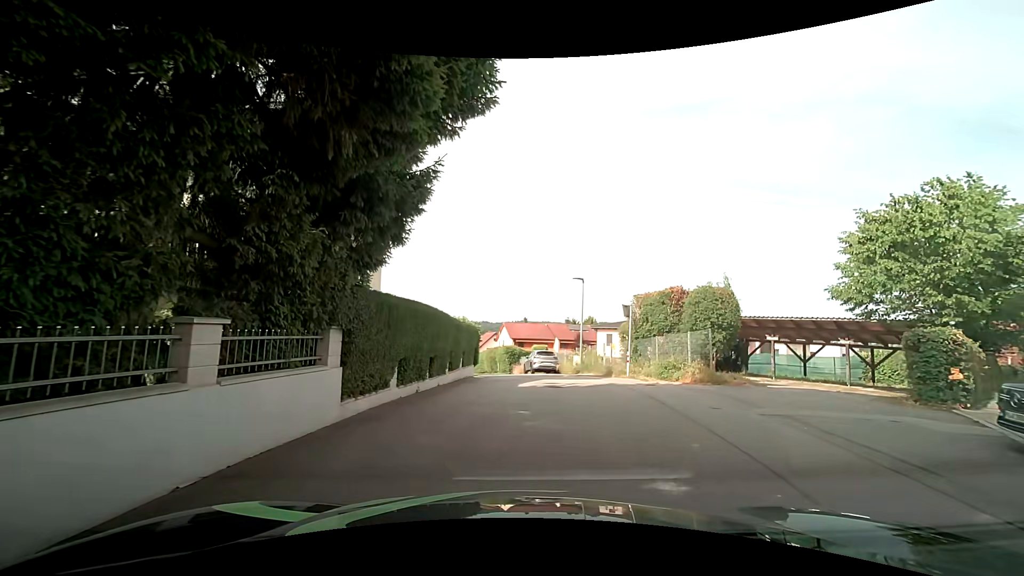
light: Day
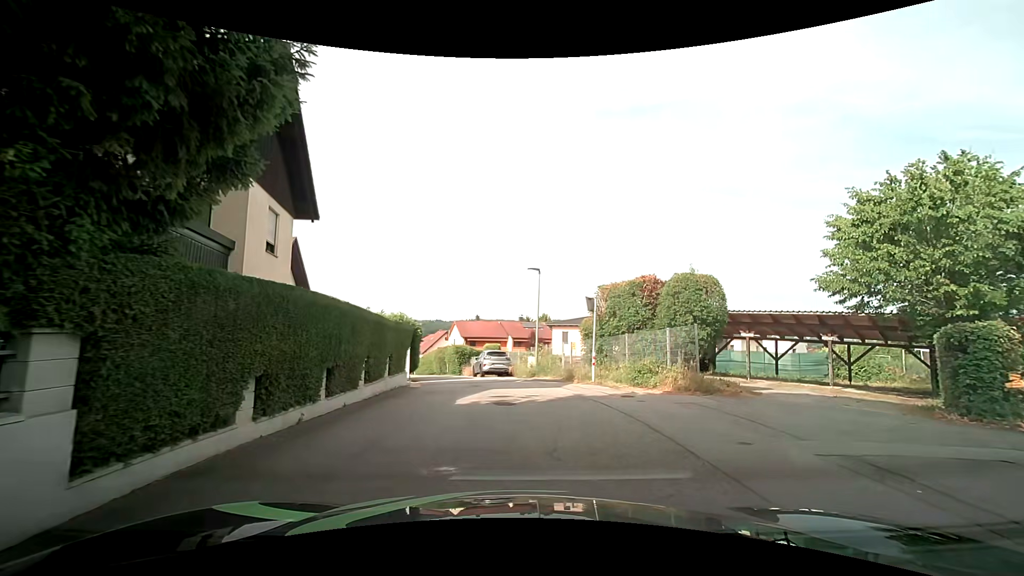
(+0.2, +3.6) m; +7°
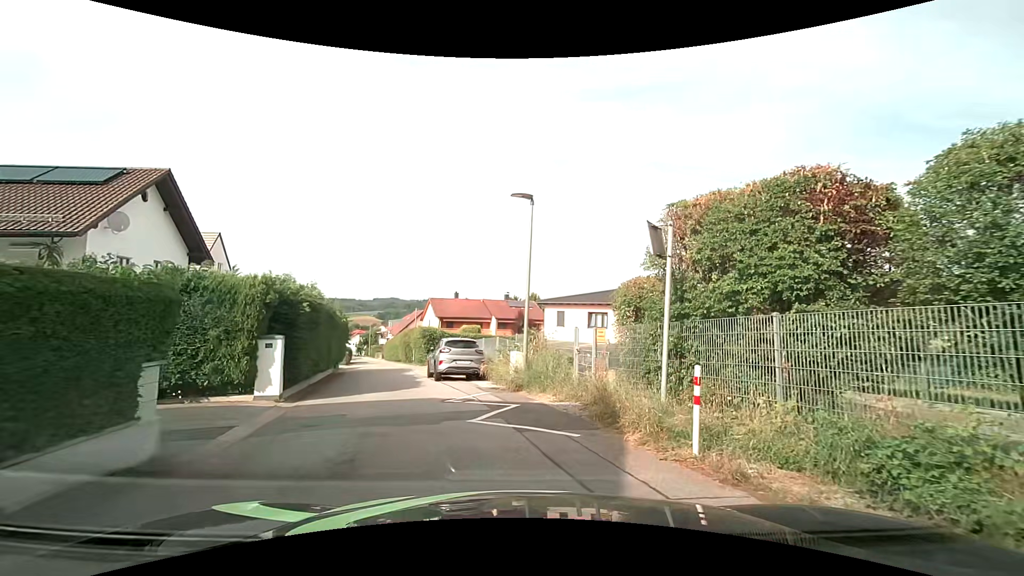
(+0.1, +10.7) m; -1°
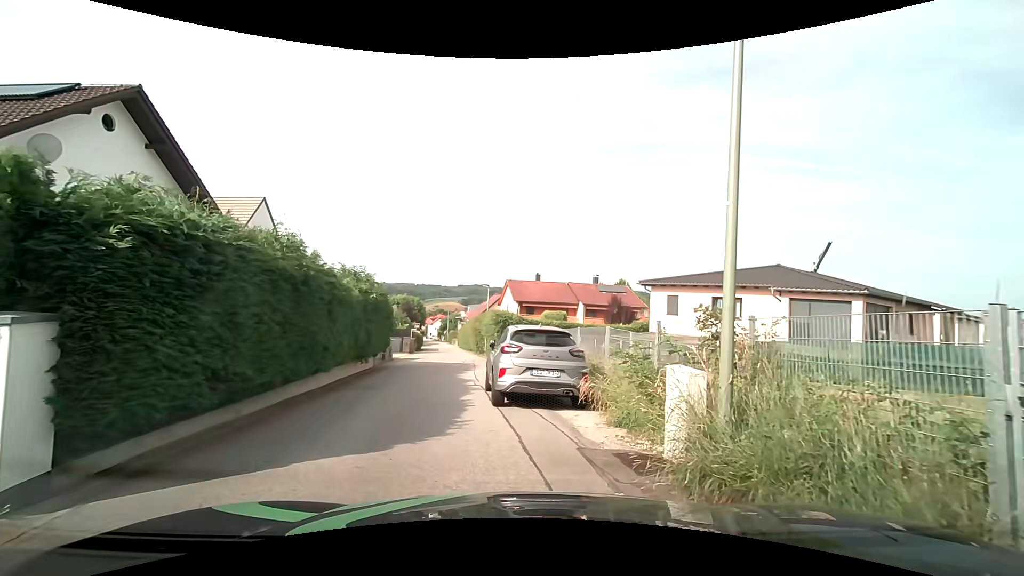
(-0.5, +8.4) m; -8°
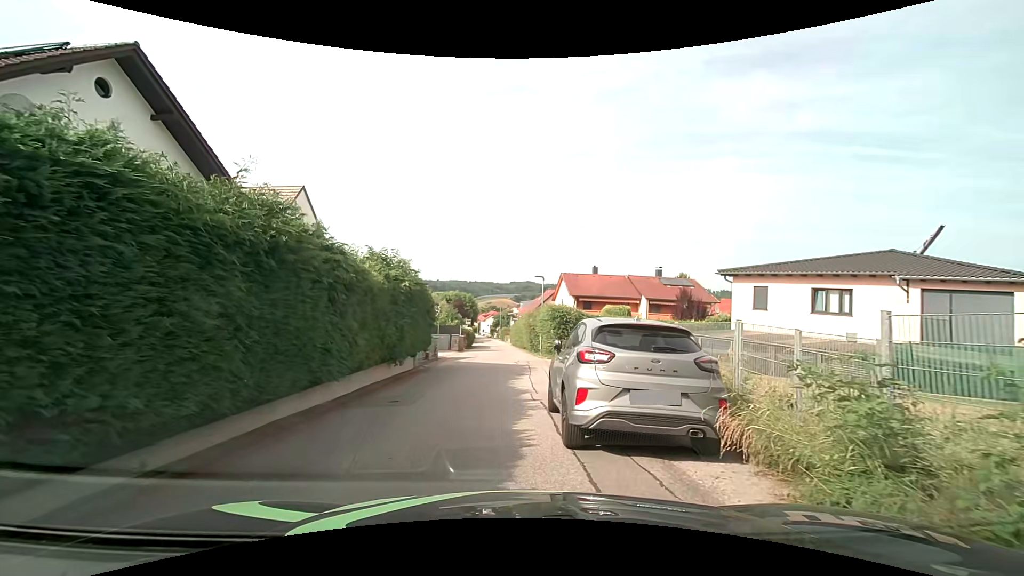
(-0.2, +3.5) m; -7°
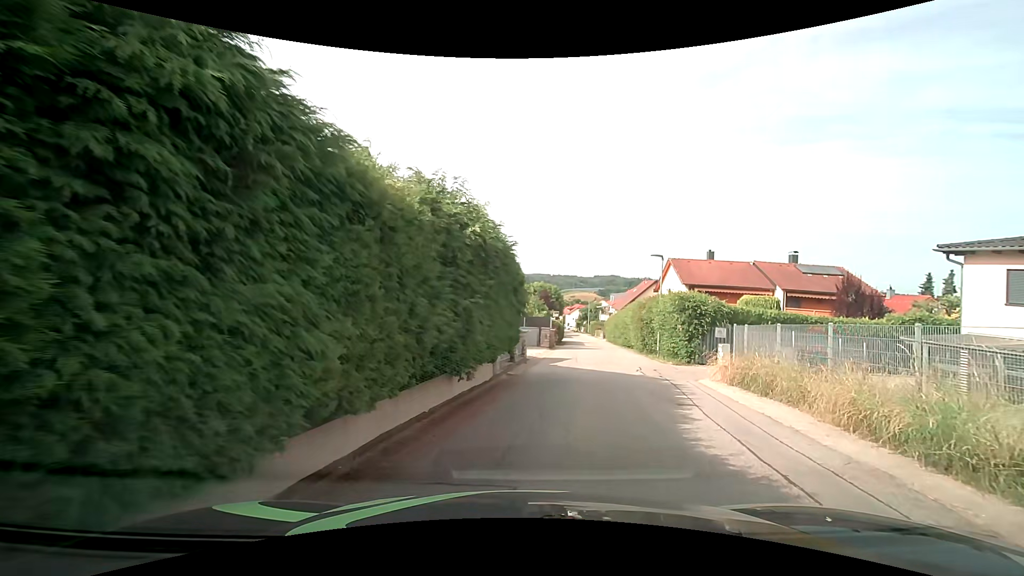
(-1.0, +6.9) m; -10°
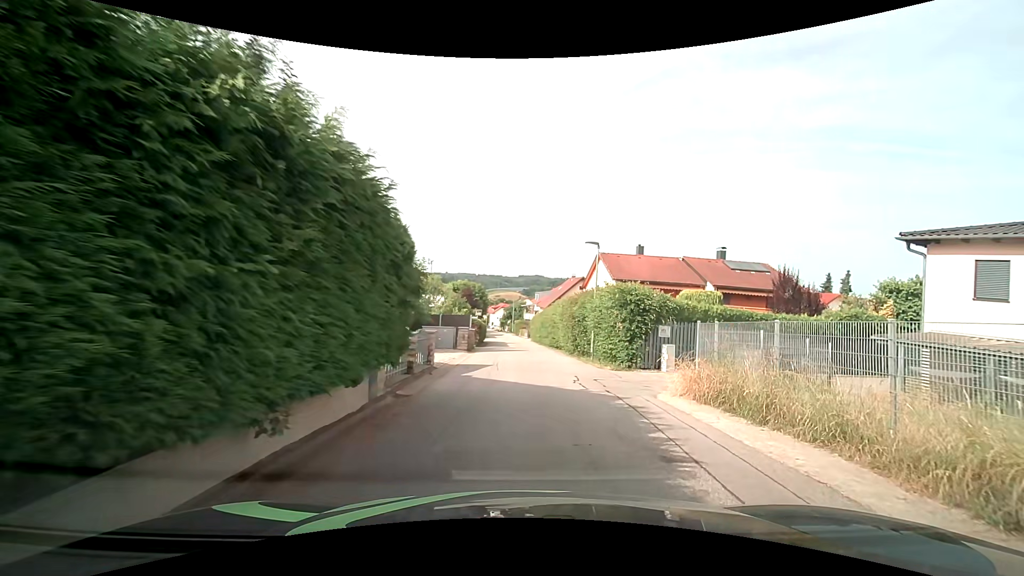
(+0.3, +4.2) m; +9°
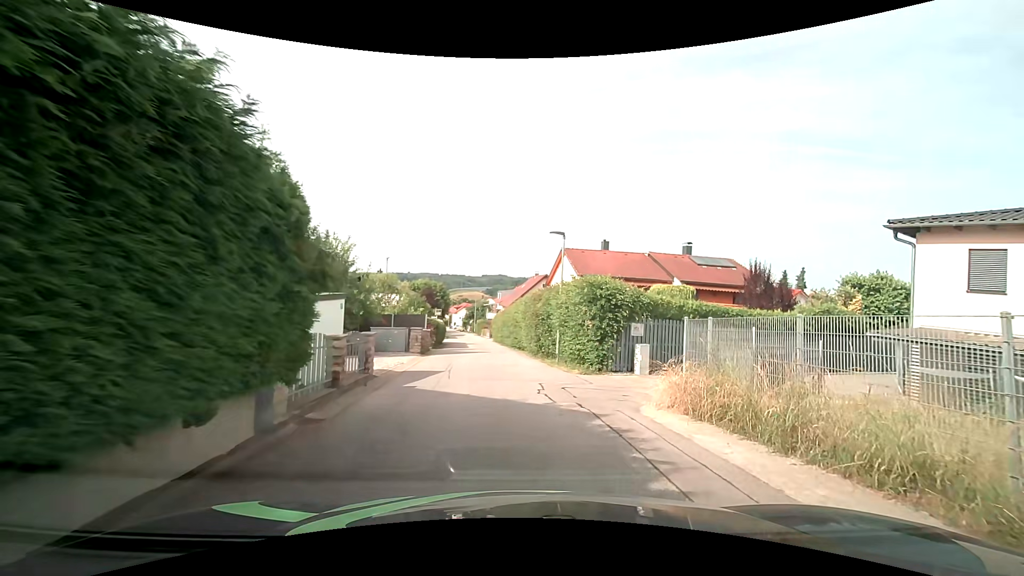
(+0.1, +2.2) m; +4°
(0, +10) (-1, +20) (-2, +30) (-3, +40) (-5, +50) (-6, +60) (-7, +70) (-8, +80) (-10, +89) (-11, +99) m
